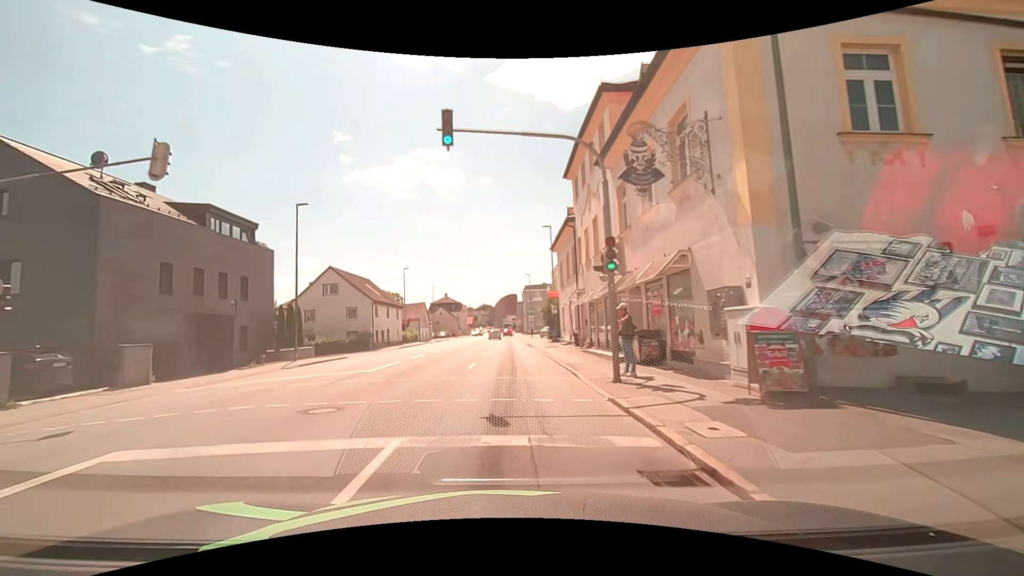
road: tertiary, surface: asphalt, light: Day
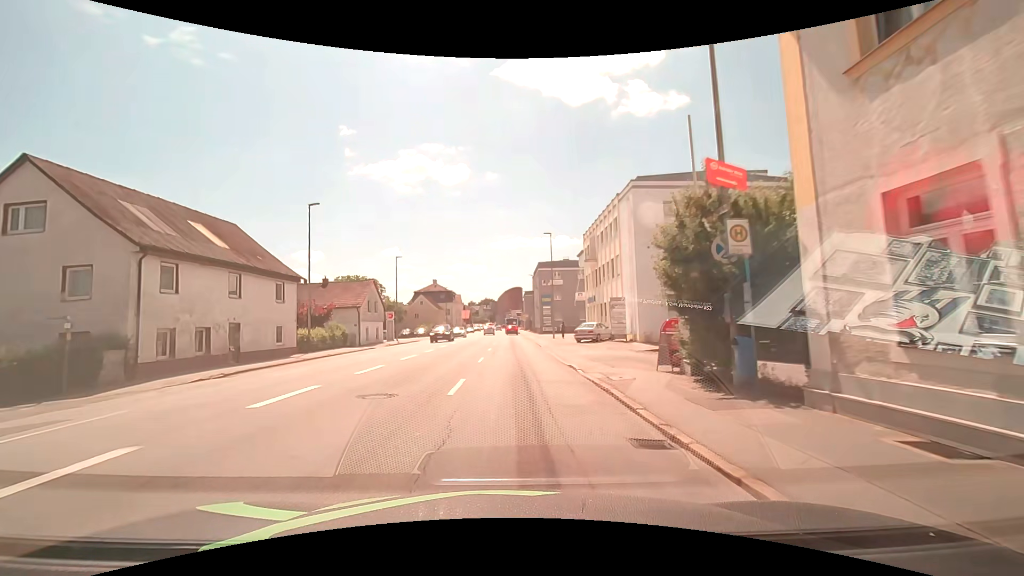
(-0.2, +33.9) m; -1°
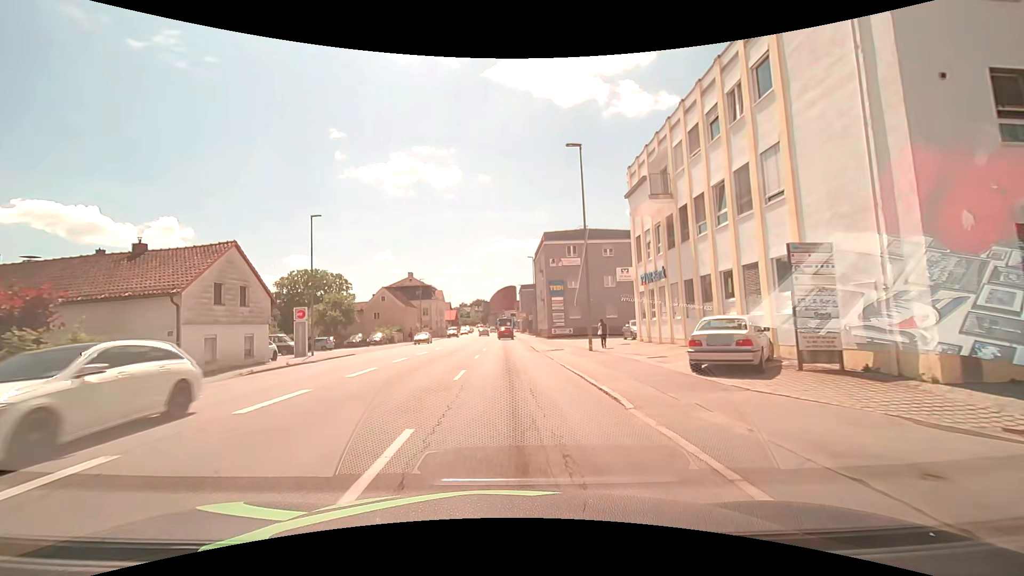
(+0.4, +24.1) m; +1°
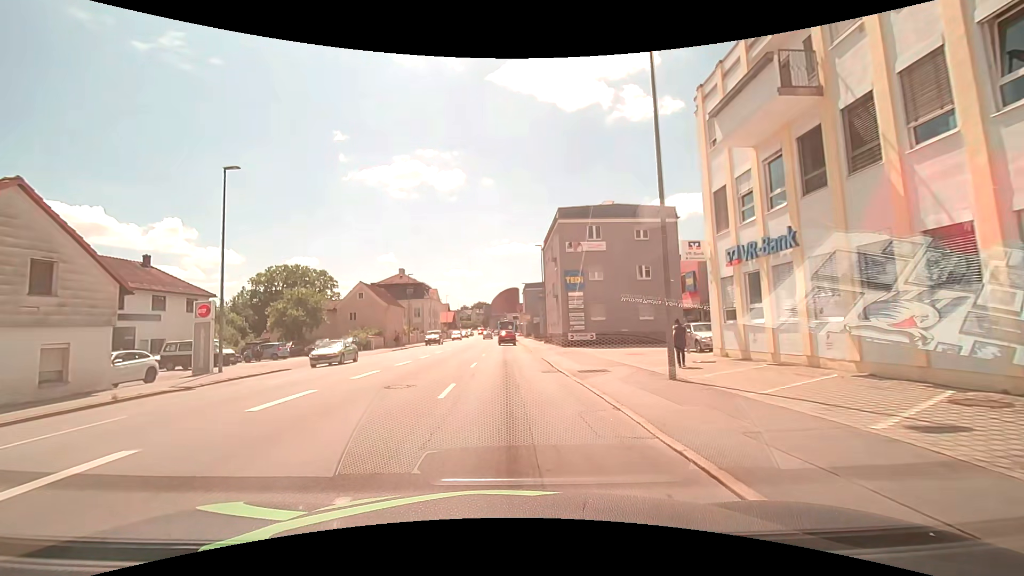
(0.0, +11.6) m; 0°
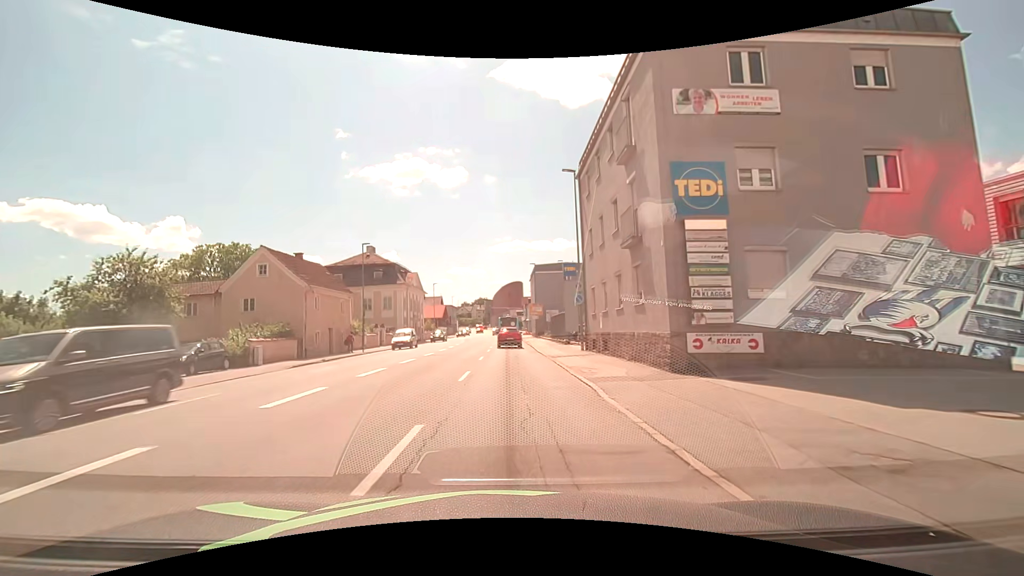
(-0.1, +24.2) m; 0°
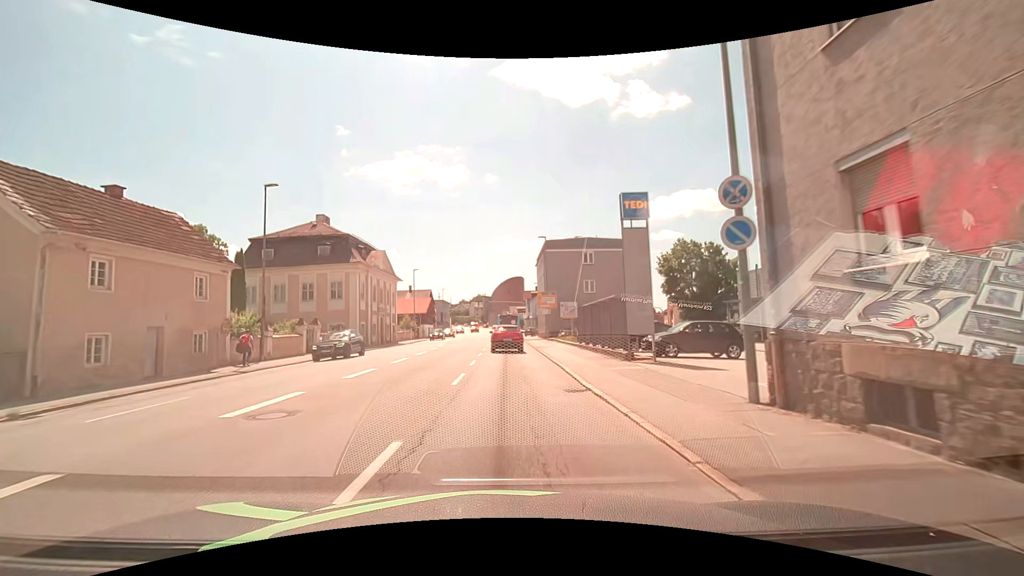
(+0.1, +19.3) m; +1°
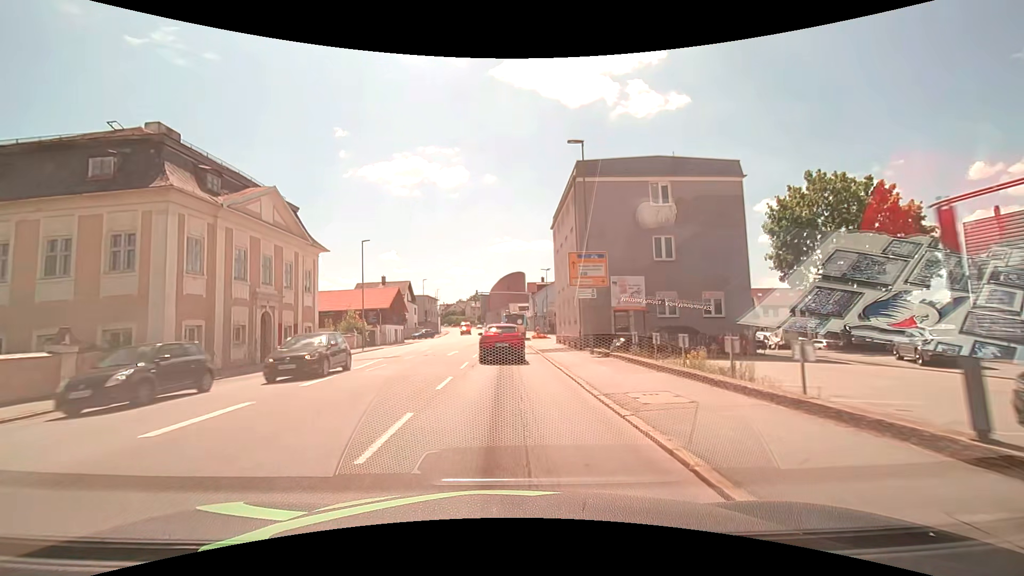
(-0.2, +25.3) m; 0°
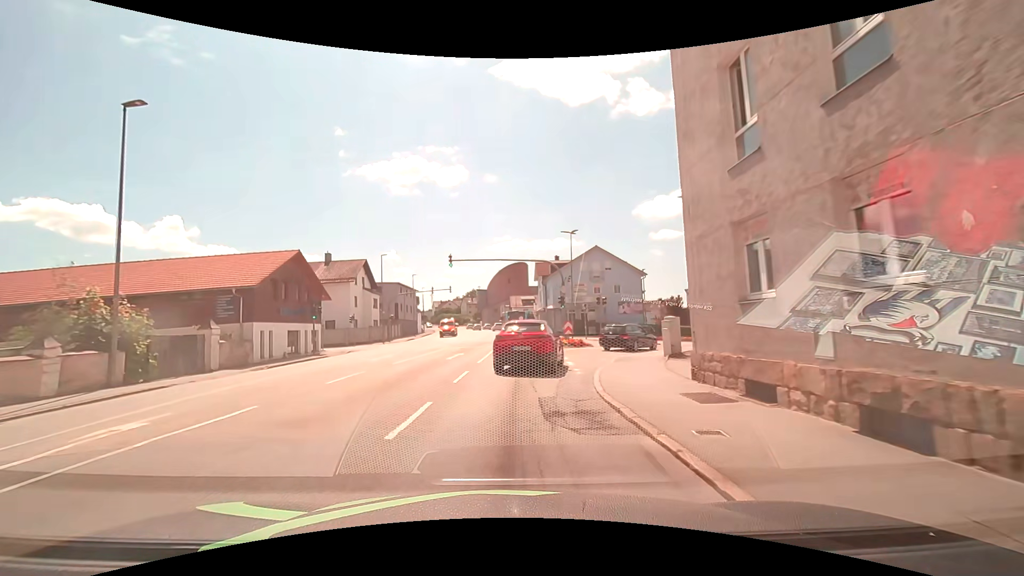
(-0.1, +29.5) m; 0°
(0, +10) (0, +20) (0, +30) (0, +40) (0, +50) (0, +60) (0, +70) (-1, +80) (-2, +90) (-3, +100) m
